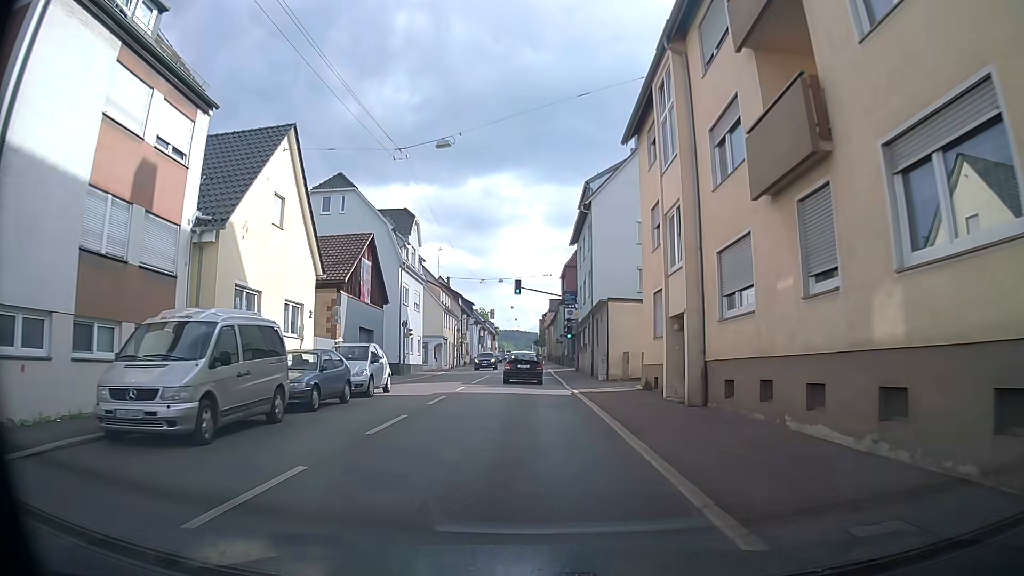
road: secondary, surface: asphalt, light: Day
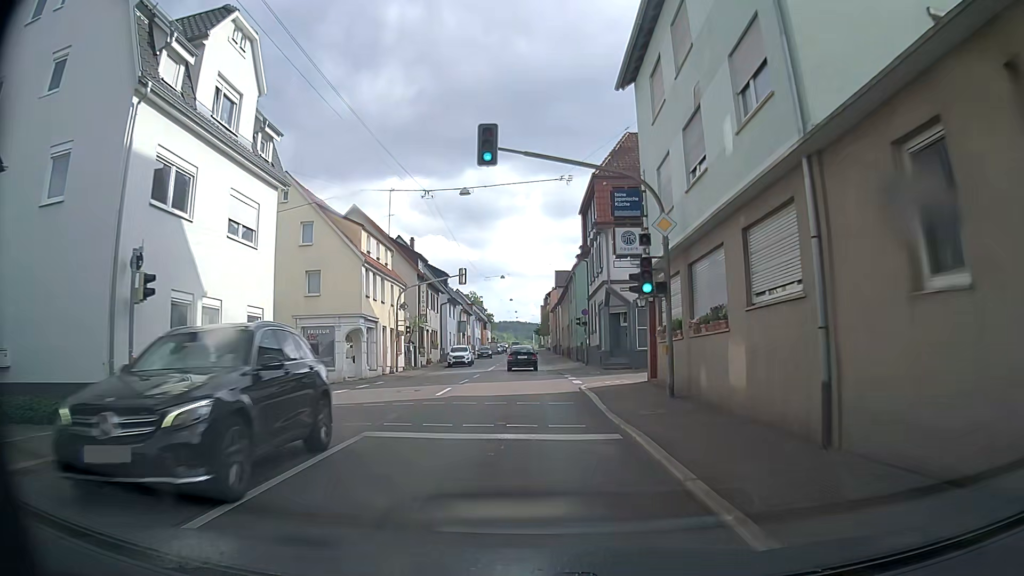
(-1.2, +30.1) m; -3°
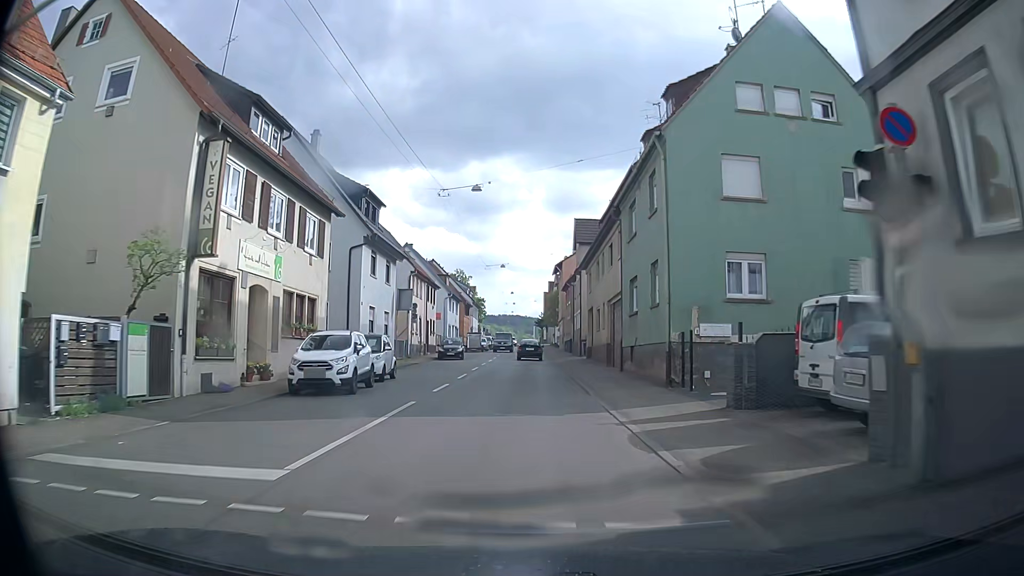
(0.0, +34.1) m; +1°
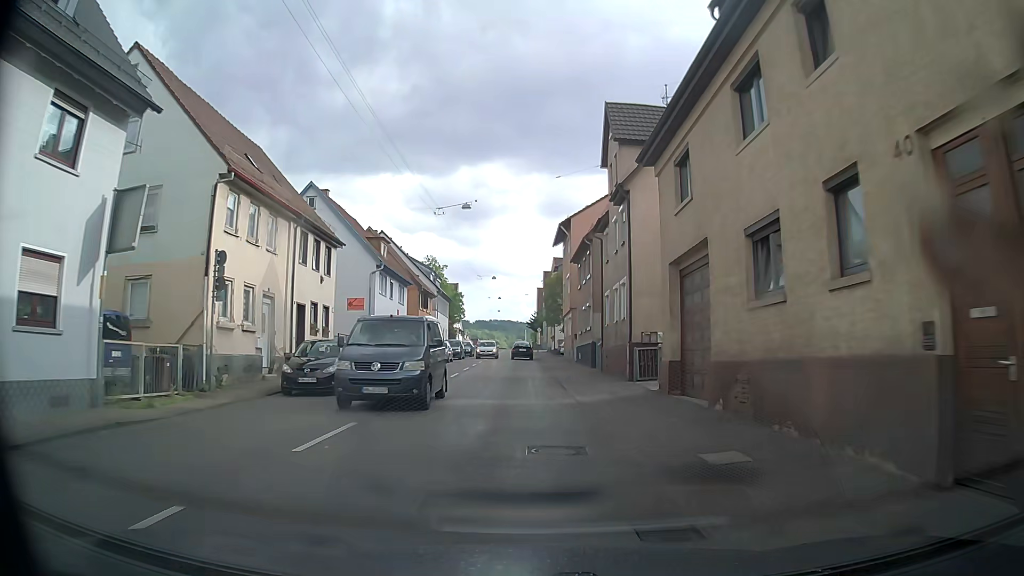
(-0.2, +27.9) m; +1°
(0, +10) (0, +20) (-1, +30) (-1, +40) (-1, +50) (-2, +60) (-2, +70) (-2, +80) (-3, +90) (-3, +100) m
